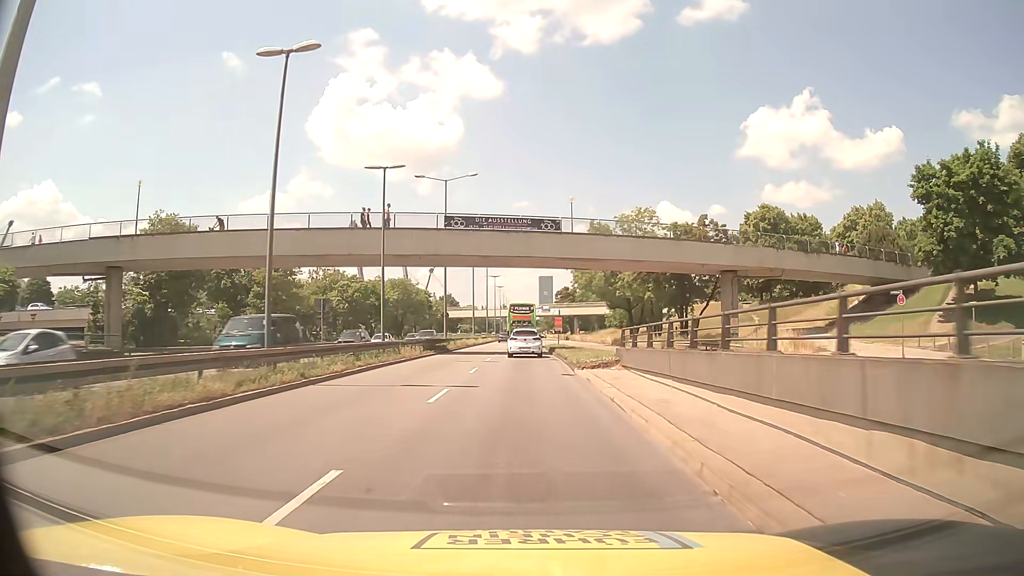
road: trunk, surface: asphalt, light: Day
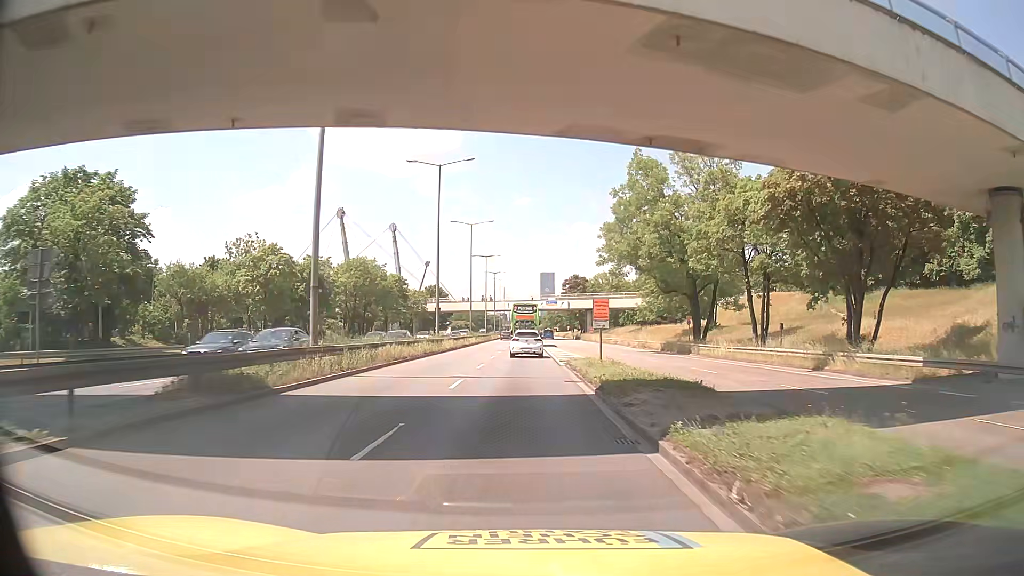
(0.0, +32.4) m; 0°
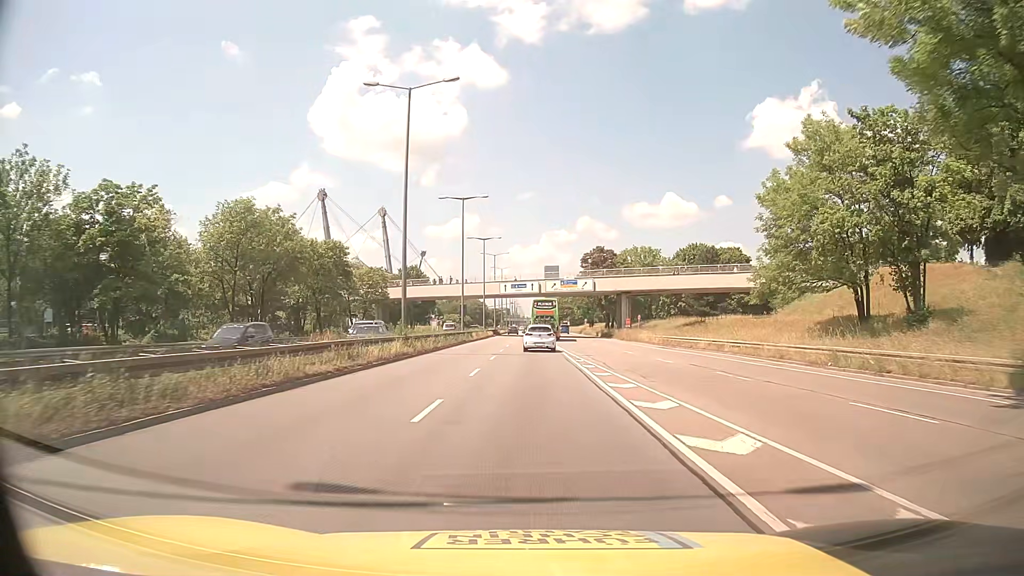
(-0.2, +42.5) m; 0°
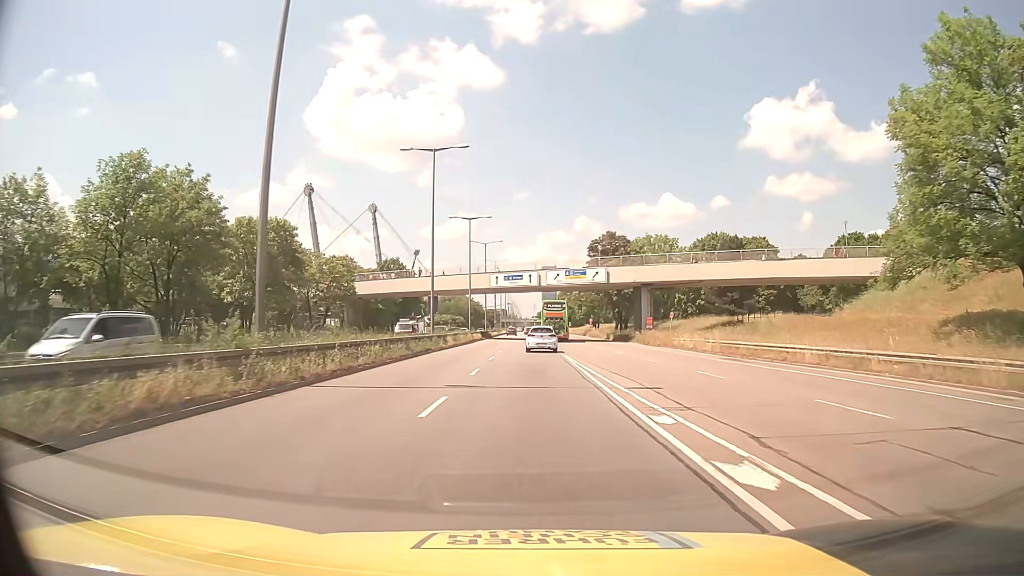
(0.0, +17.4) m; 0°
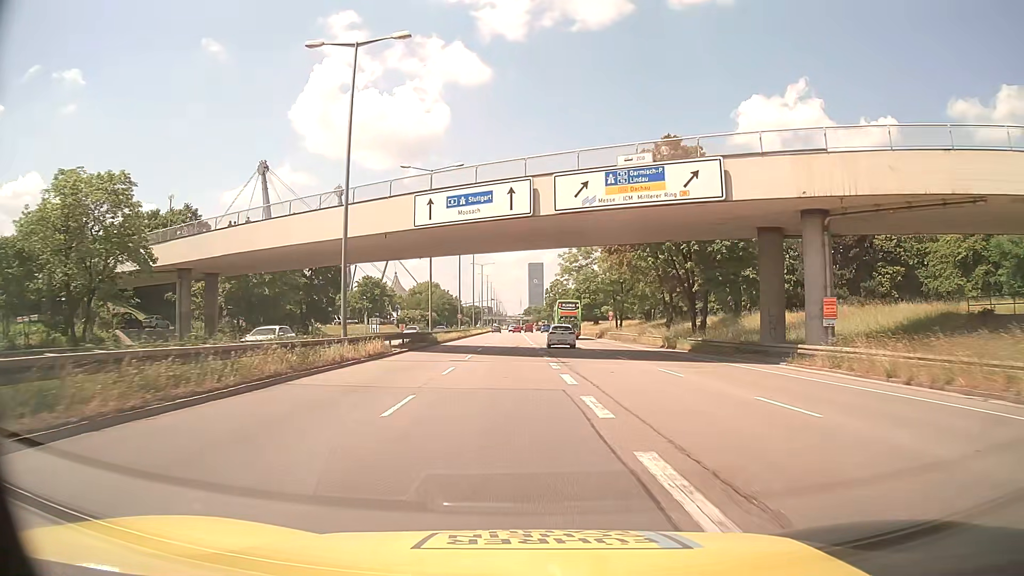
(+0.2, +44.8) m; +1°
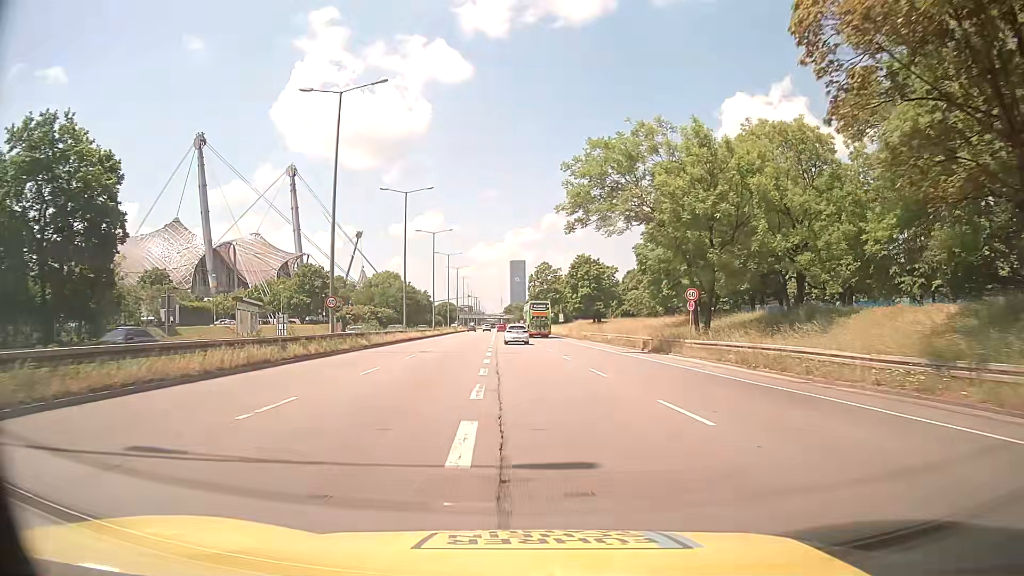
(+0.8, +45.4) m; +2°
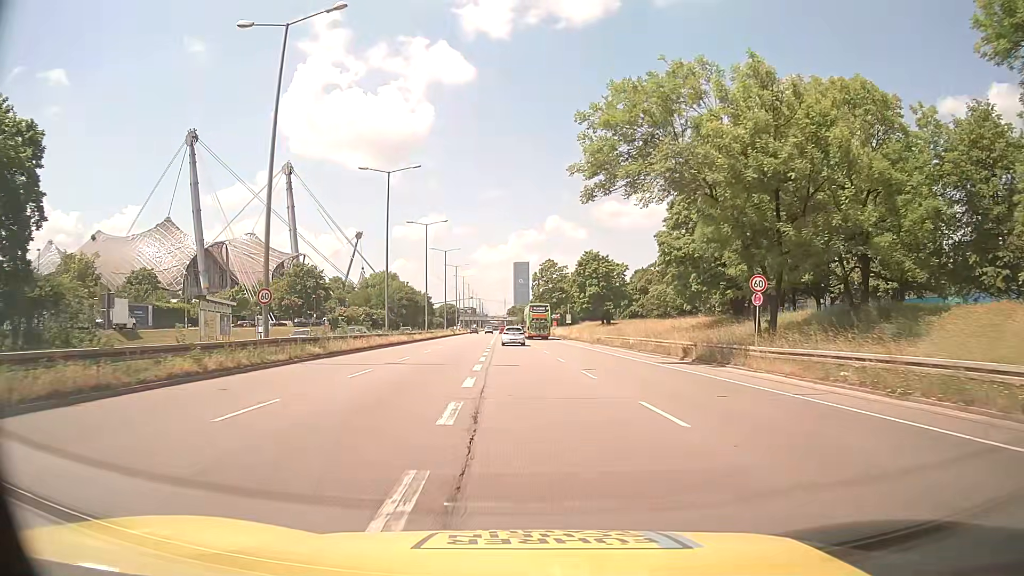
(-0.1, +9.1) m; -1°
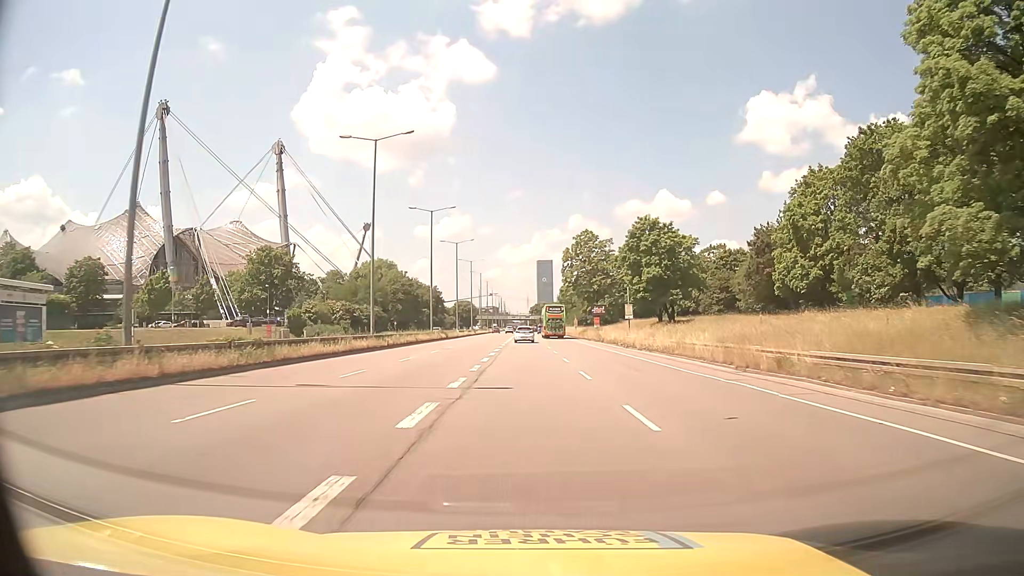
(-0.4, +36.5) m; -2°
(0, +10) (0, +20) (0, +30) (0, +40) (0, +50) (0, +60) (0, +70) (0, +80) (0, +90) (0, +100) m
